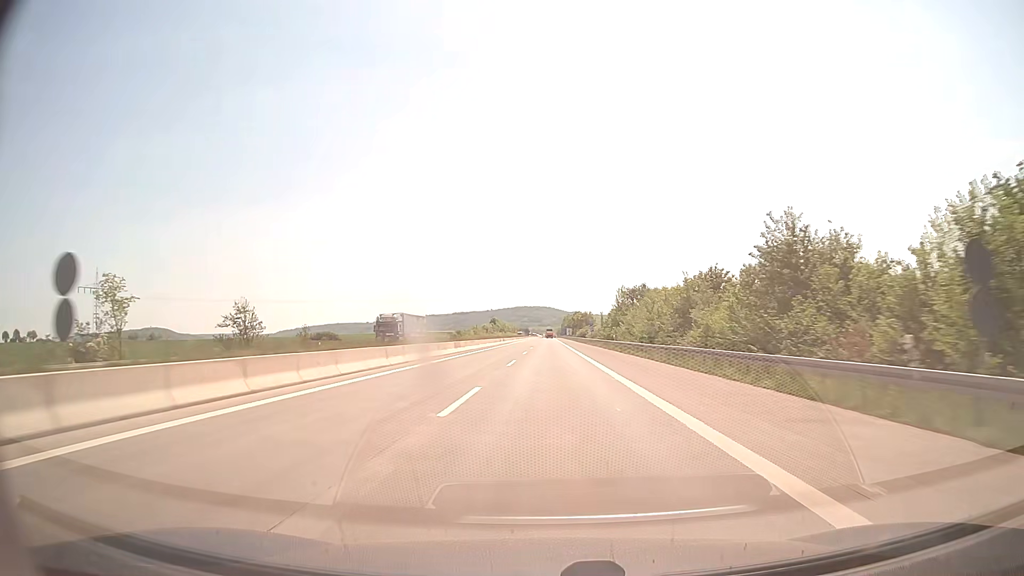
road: motorway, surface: concrete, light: Day
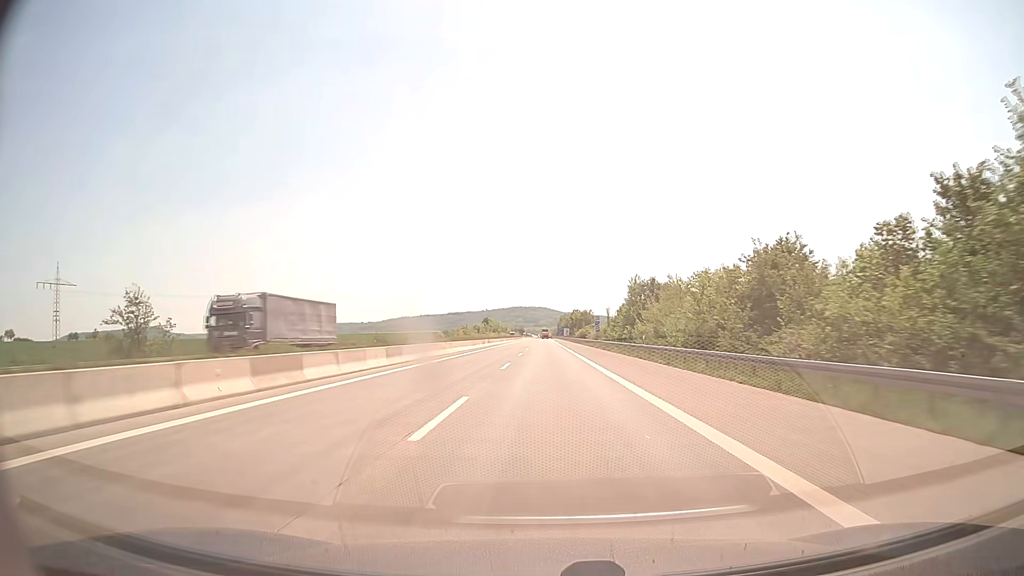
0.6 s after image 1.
(0.0, +20.6) m; 0°
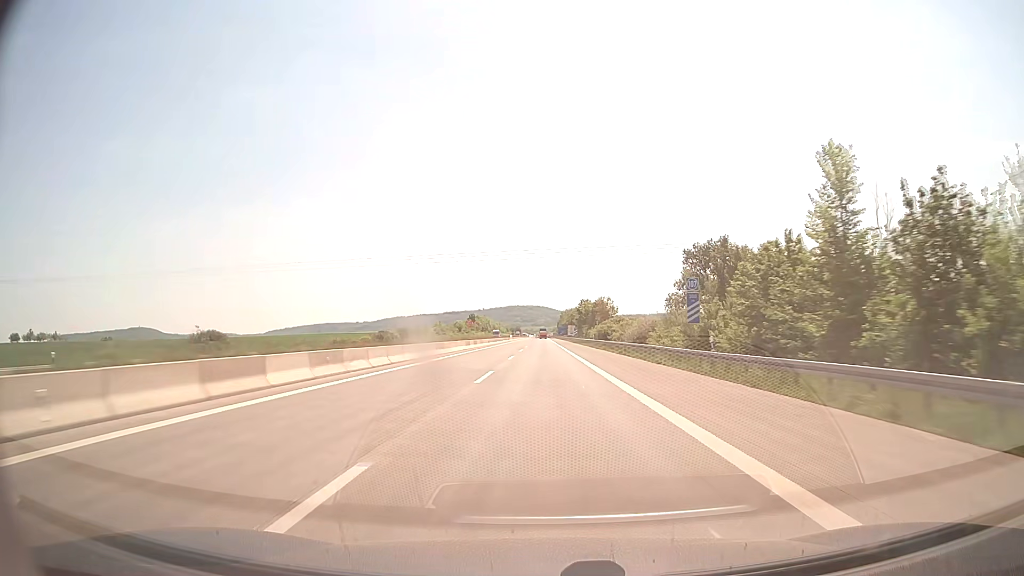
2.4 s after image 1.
(+0.3, +61.9) m; 0°
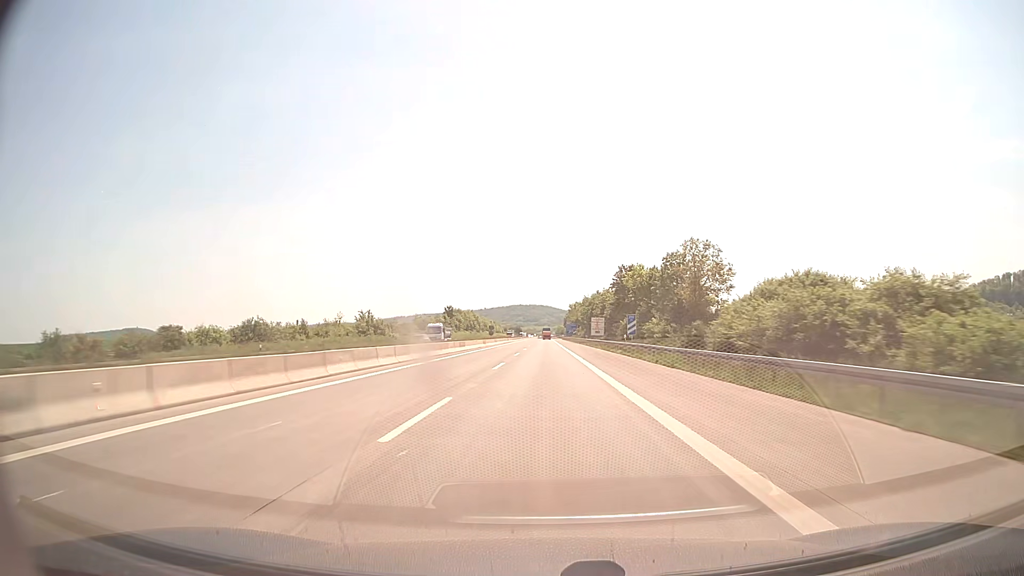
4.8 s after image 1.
(0.0, +82.5) m; 0°
(0, +10) (0, +20) (0, +30) (0, +40) (0, +50) (0, +60) (0, +70) (0, +80) (0, +90) (0, +100) m
